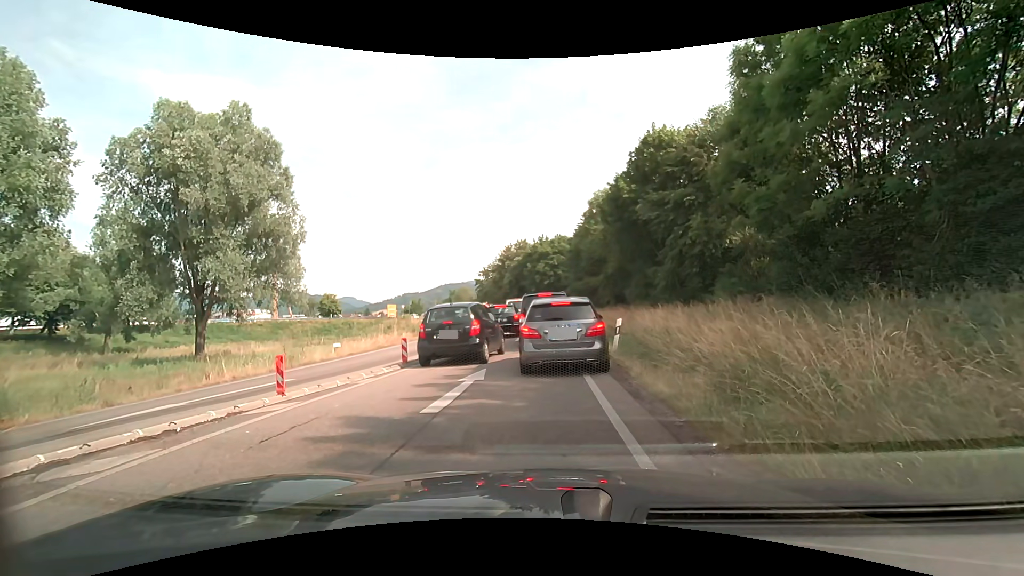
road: trunk_link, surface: asphalt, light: Day
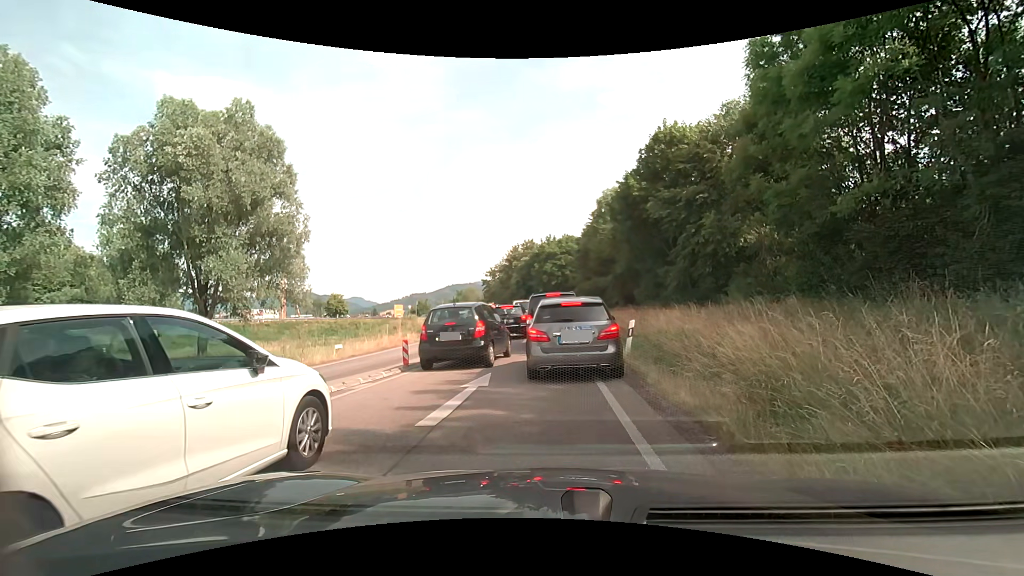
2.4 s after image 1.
(0.0, +0.7) m; 0°
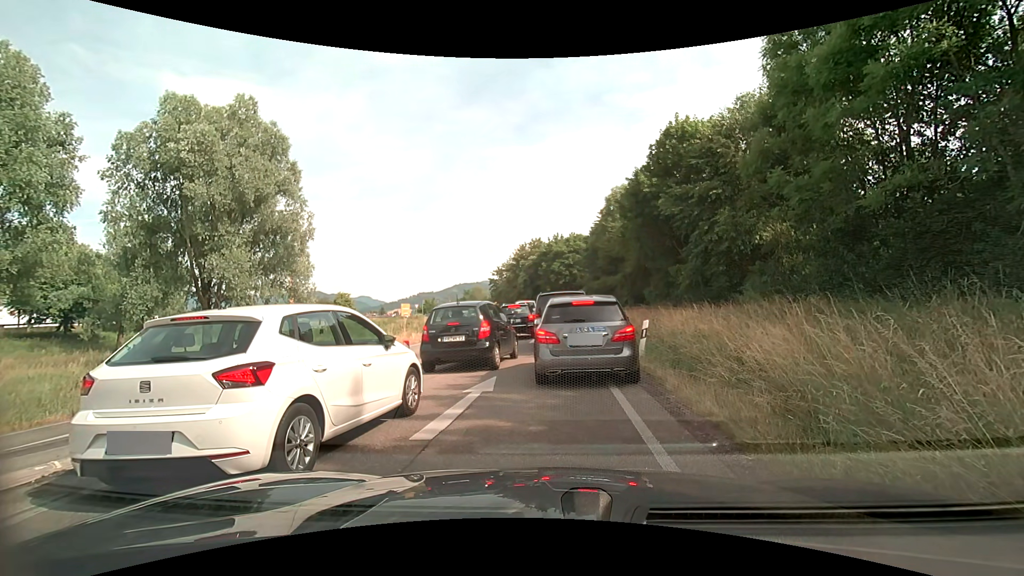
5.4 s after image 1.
(0.0, +0.7) m; 0°
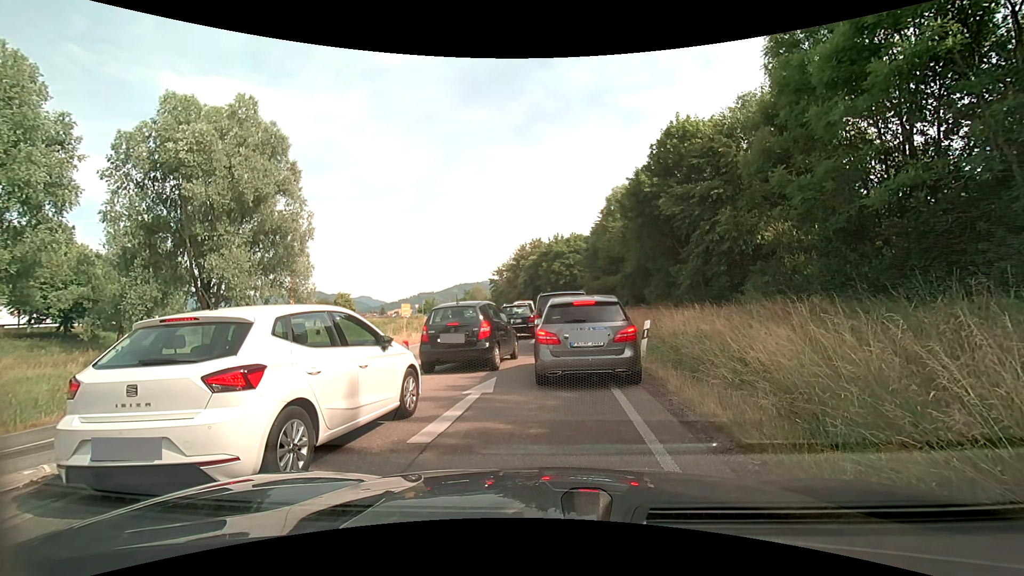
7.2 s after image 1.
(0.0, +0.1) m; 0°
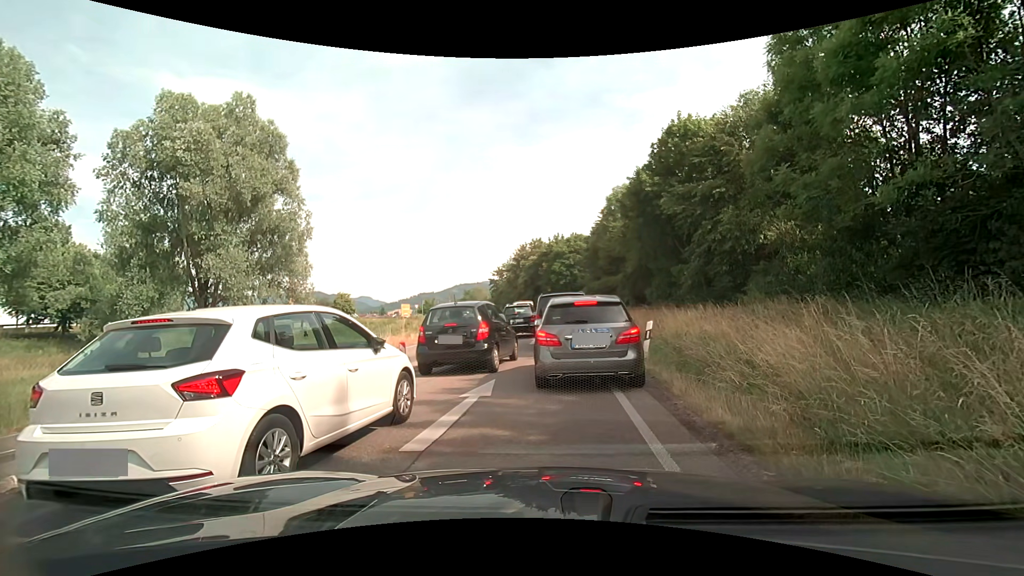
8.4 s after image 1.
(0.0, +0.3) m; 0°
